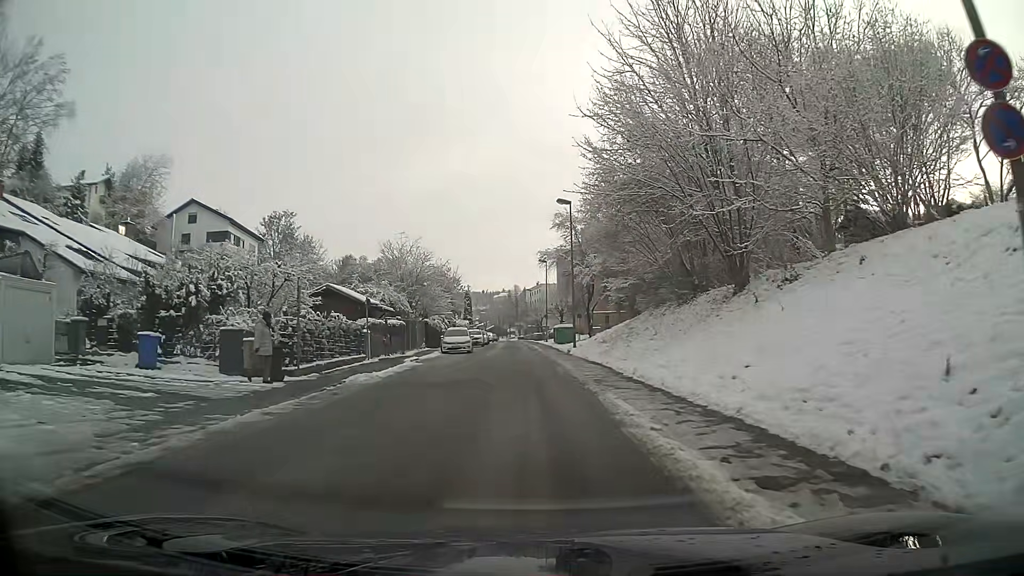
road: residential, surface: asphalt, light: Day
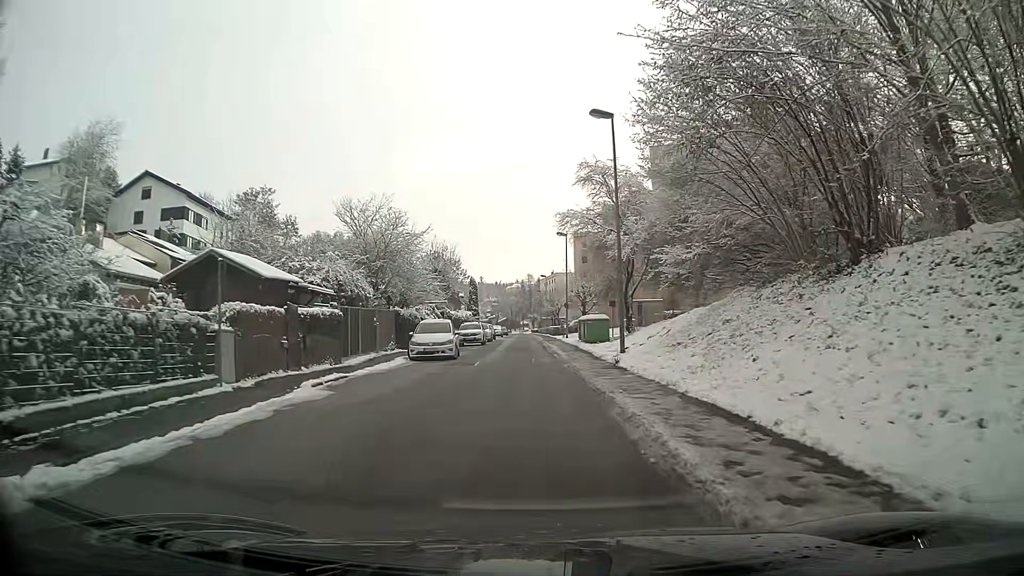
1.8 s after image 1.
(-0.1, +14.6) m; -1°
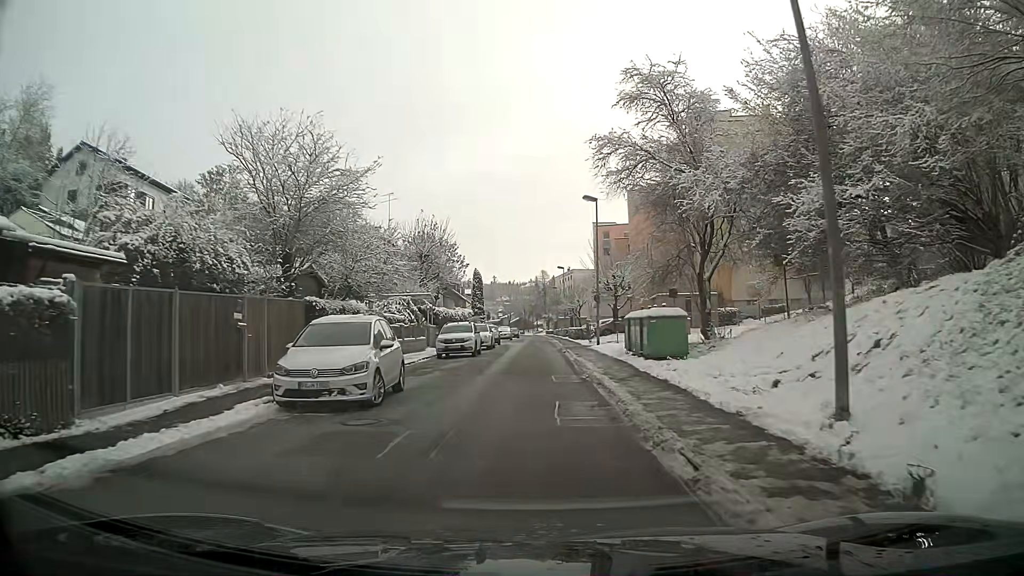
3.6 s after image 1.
(-0.2, +14.8) m; -1°
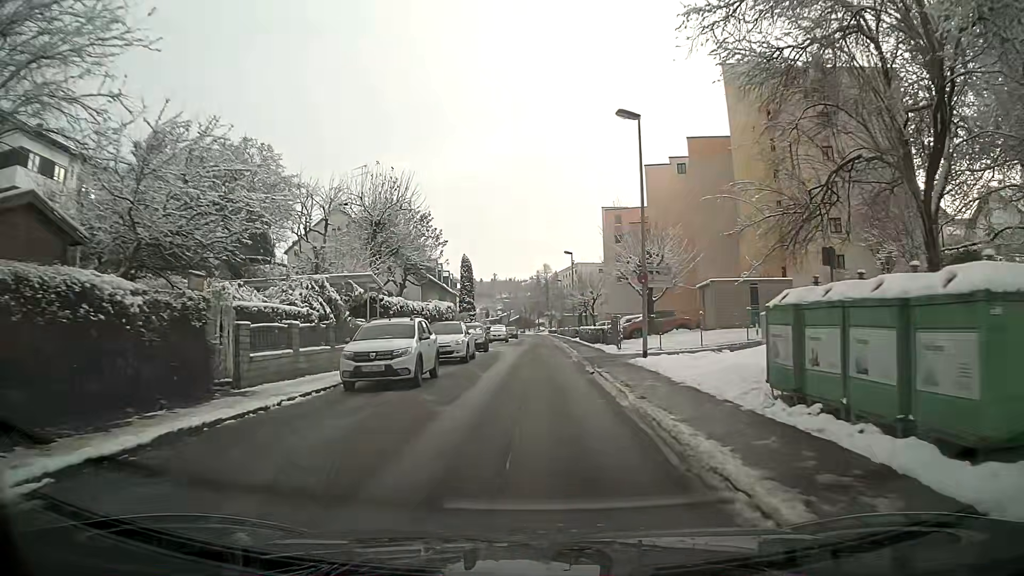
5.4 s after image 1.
(0.0, +14.6) m; 0°
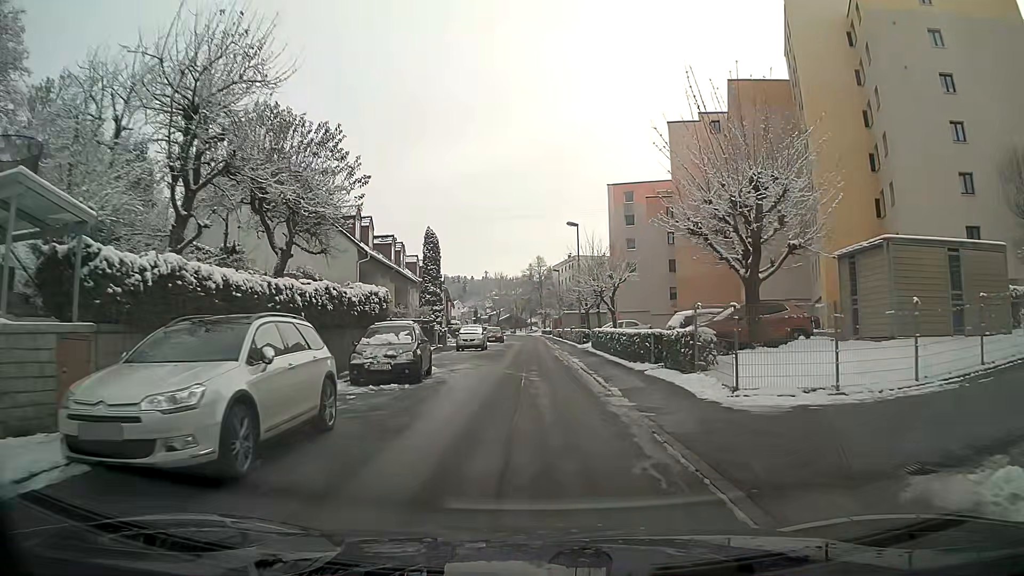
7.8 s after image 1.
(+0.1, +18.3) m; 0°
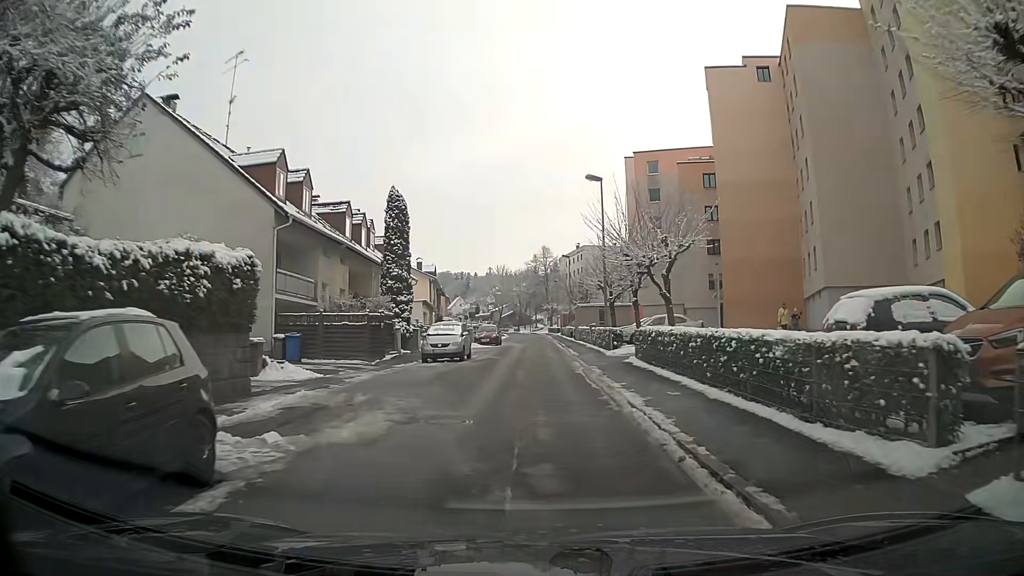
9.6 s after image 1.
(0.0, +13.7) m; 0°
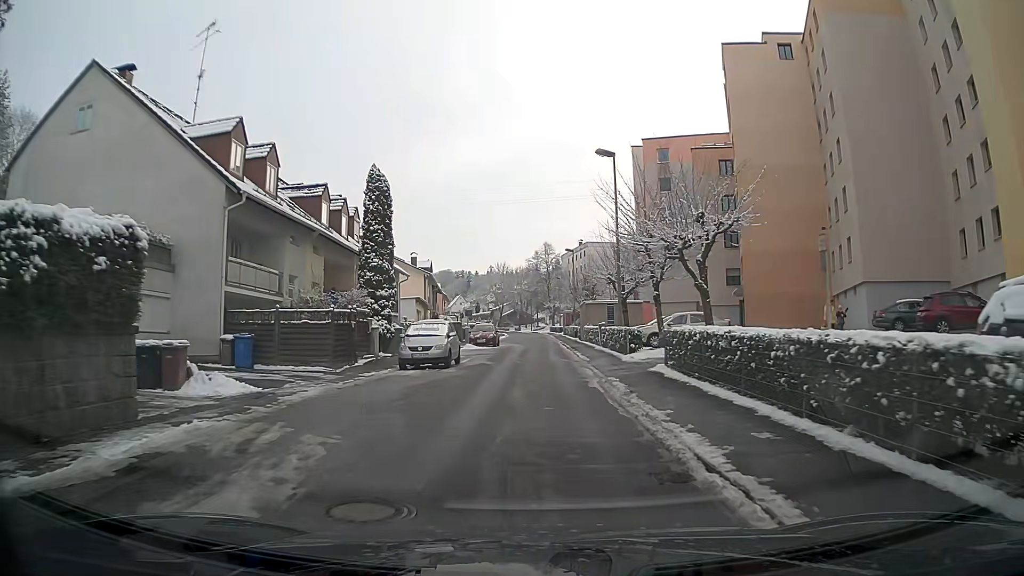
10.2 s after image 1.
(0.0, +4.7) m; 0°
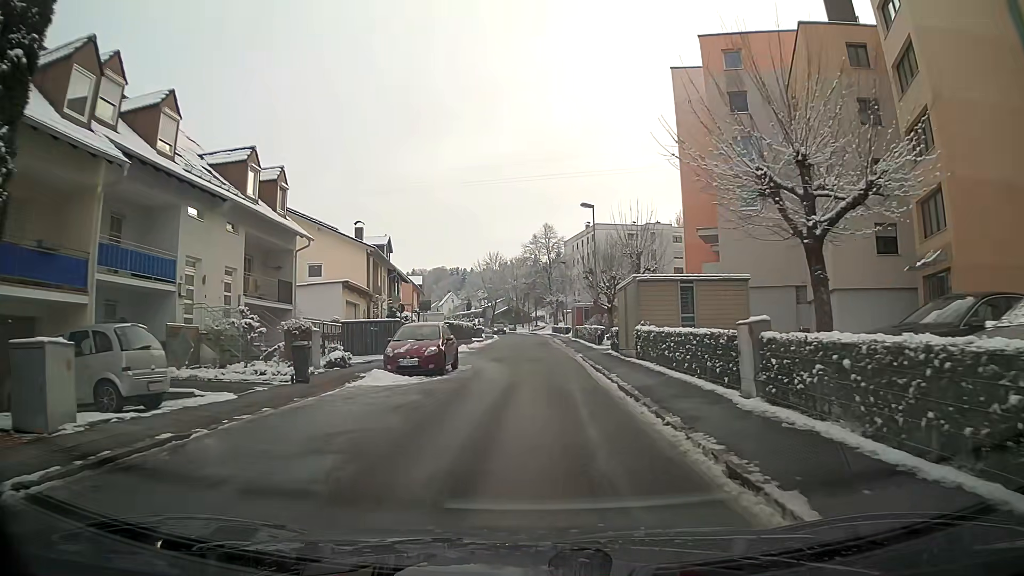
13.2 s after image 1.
(-0.1, +23.6) m; 0°
(0, +10) (0, +20) (0, +30) (0, +40) (+1, +50) (+1, +60) (0, +70) (0, +80) (-1, +90) (-2, +100) m
